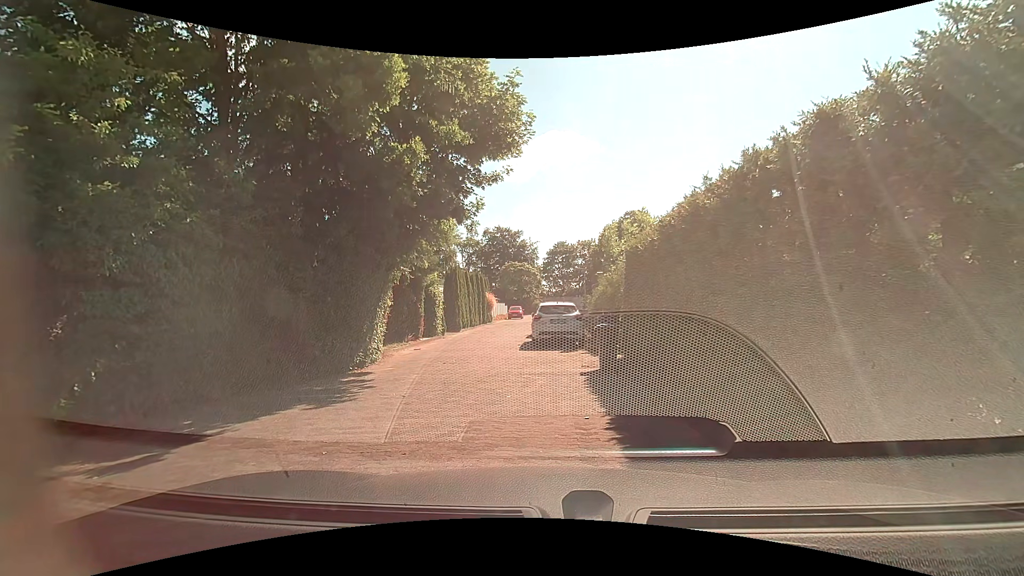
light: Day
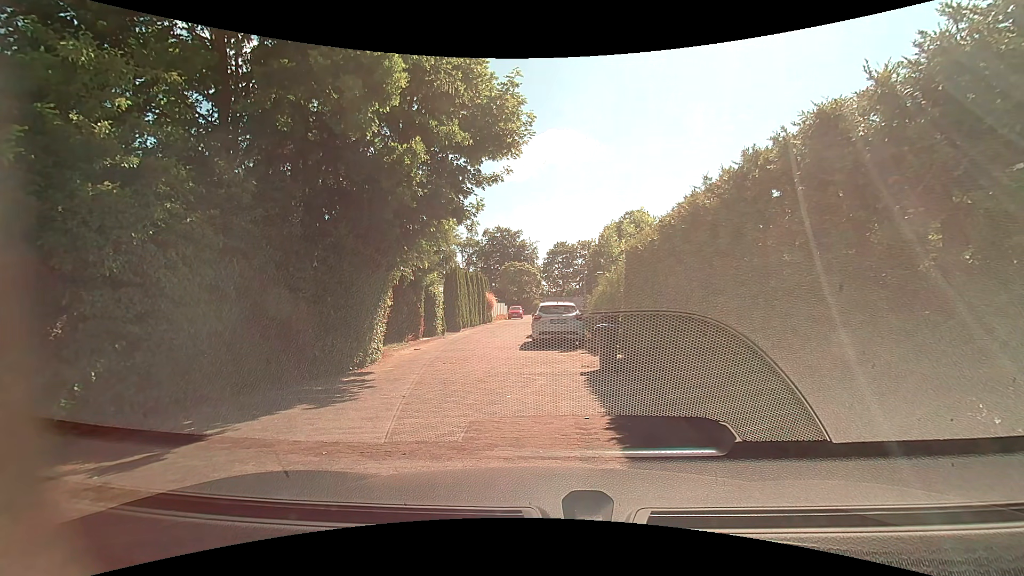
(0.0, 0.0) m; 0°
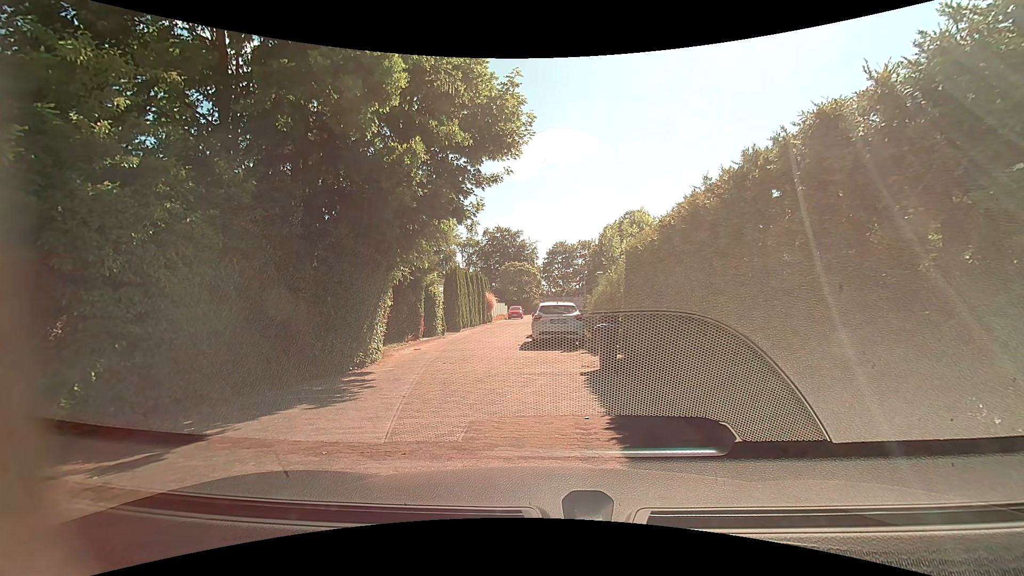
(0.0, 0.0) m; 0°
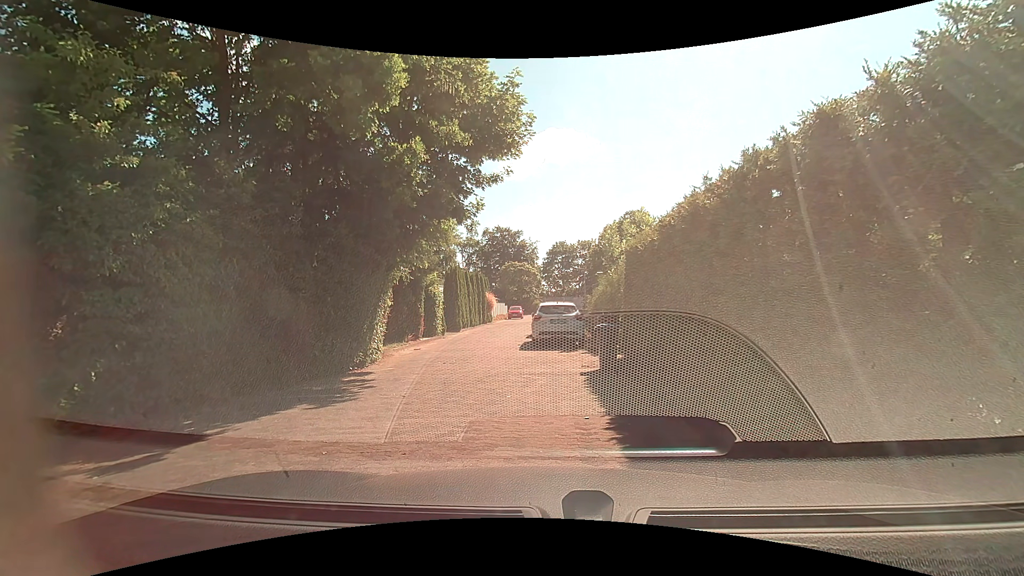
(0.0, 0.0) m; 0°
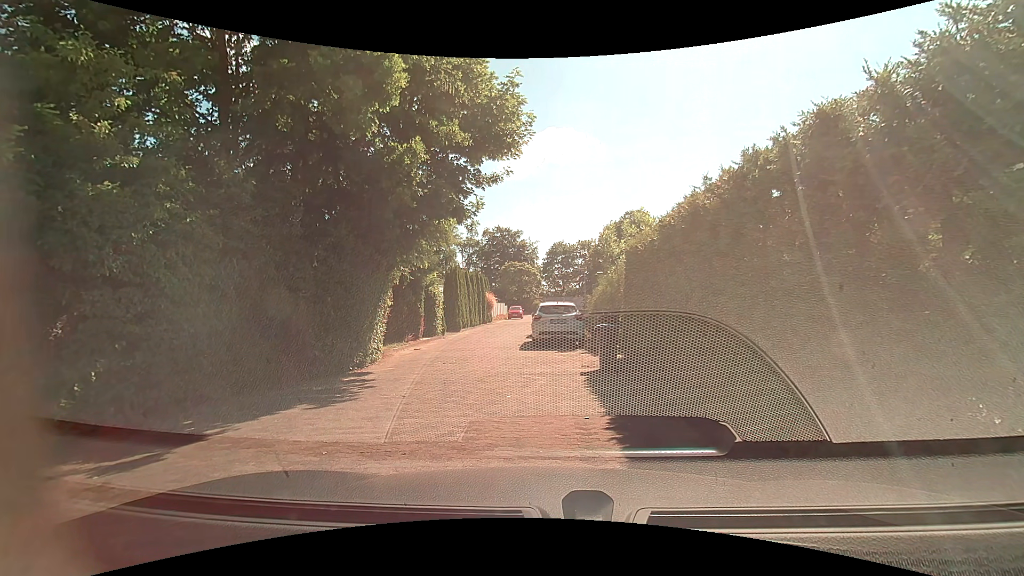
(0.0, 0.0) m; 0°
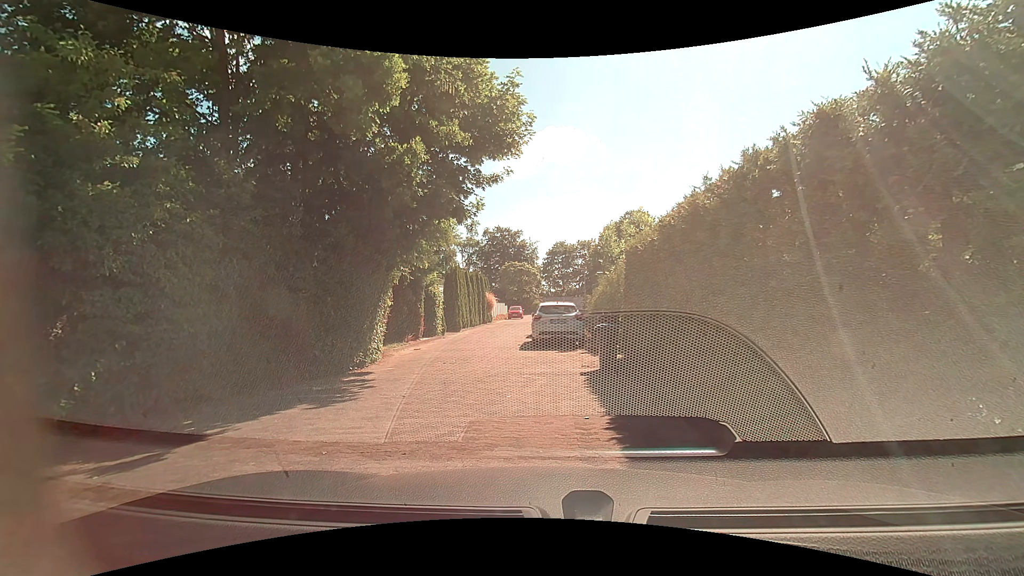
(0.0, 0.0) m; 0°
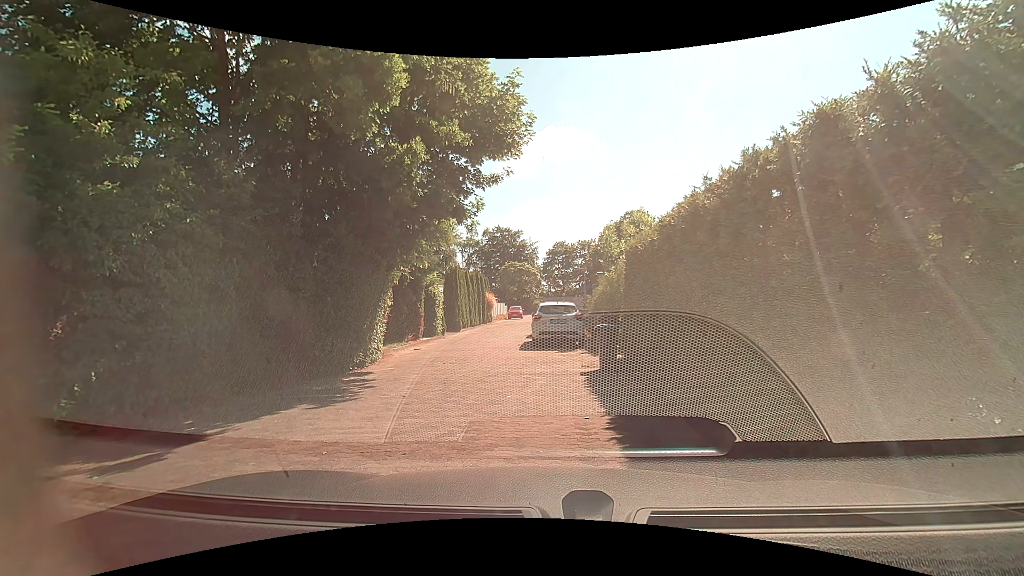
(0.0, 0.0) m; 0°
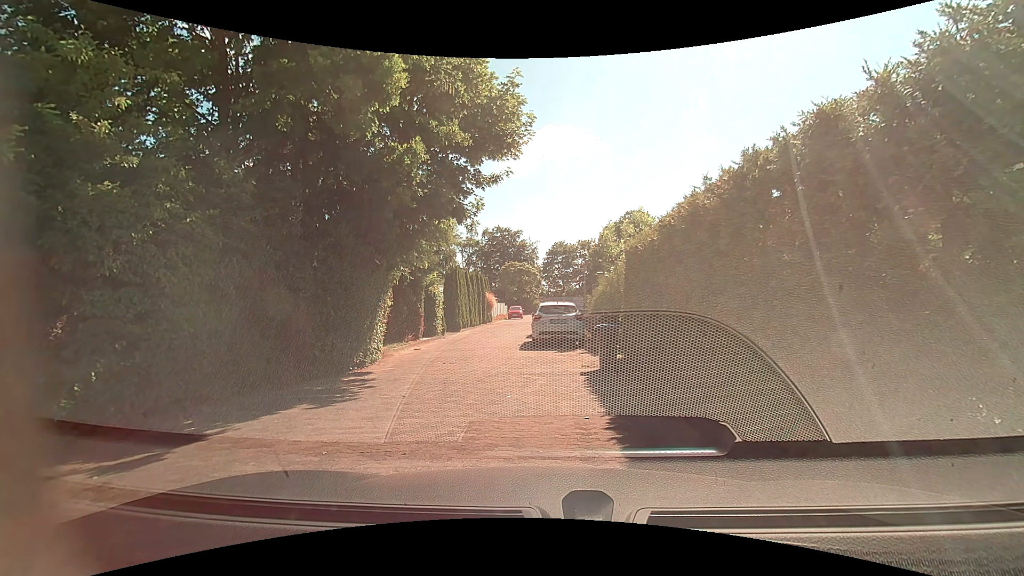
(0.0, 0.0) m; 0°
